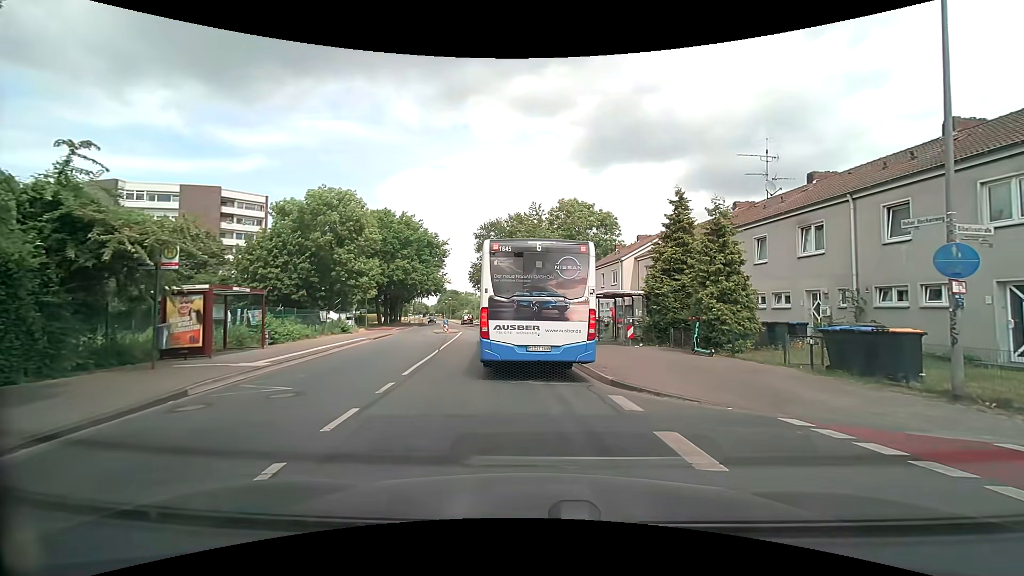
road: tertiary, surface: asphalt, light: Day
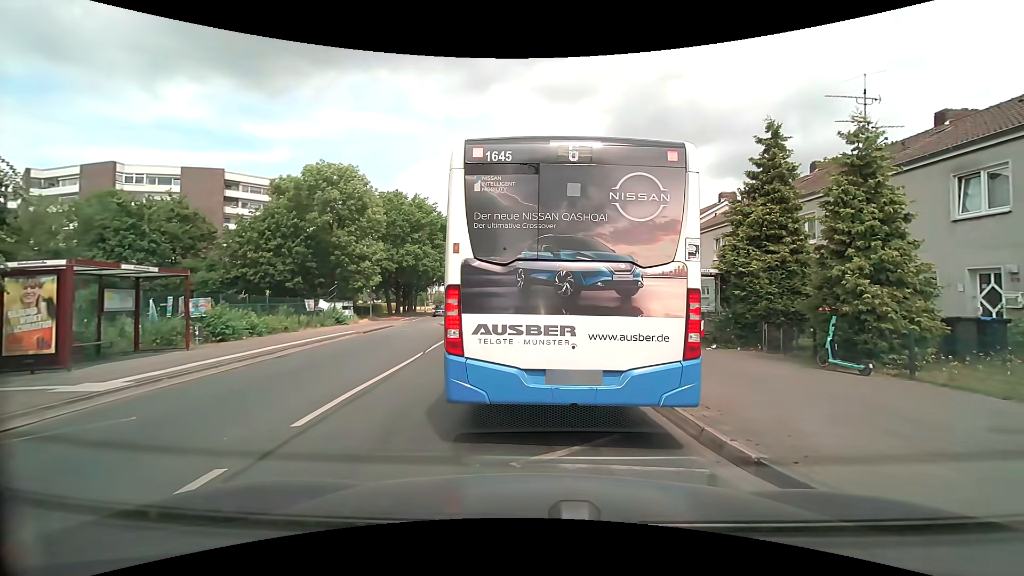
(+0.2, +6.0) m; 0°
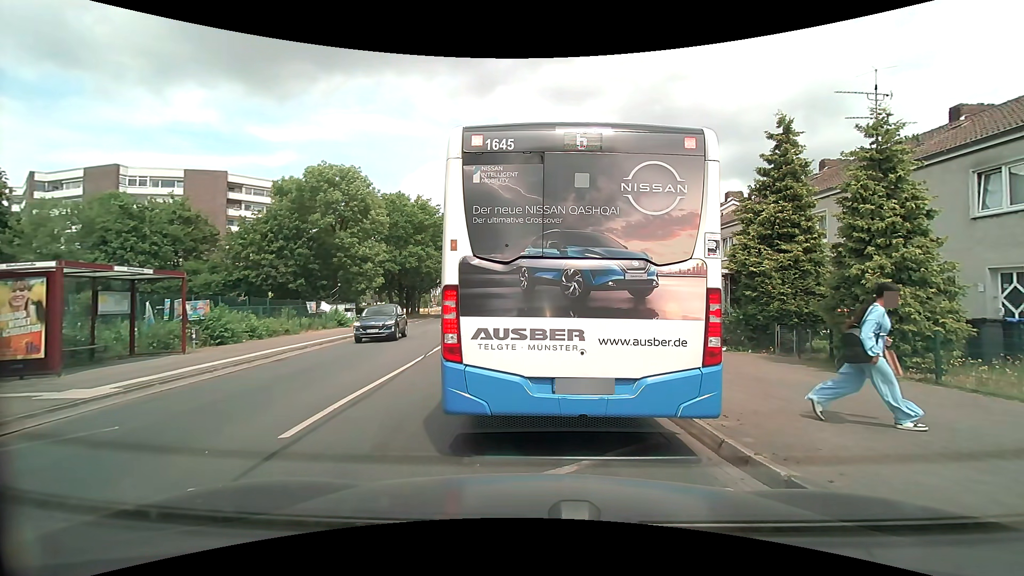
(0.0, +0.4) m; 0°
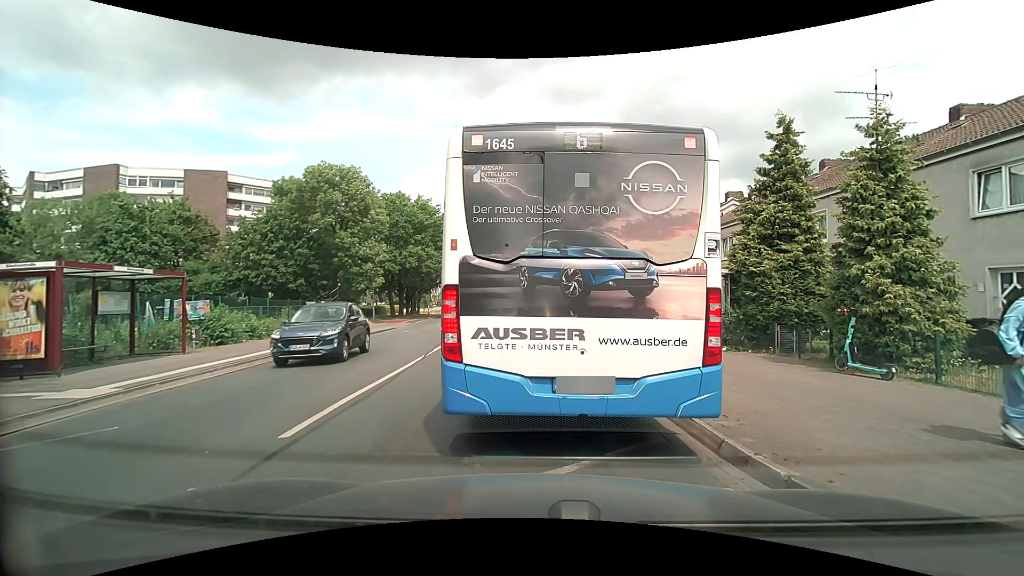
(0.0, 0.0) m; 0°
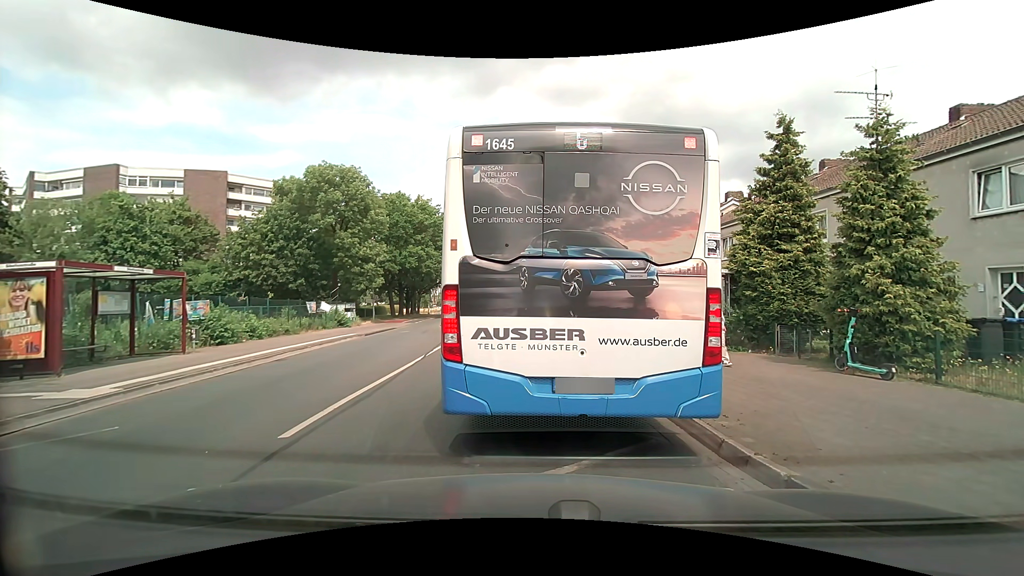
(0.0, 0.0) m; 0°
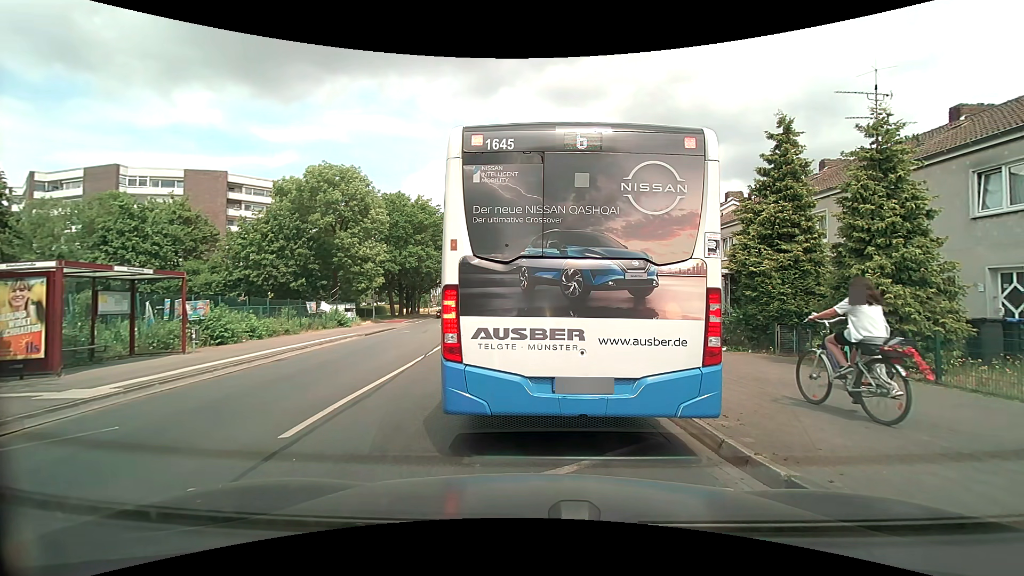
(0.0, 0.0) m; 0°
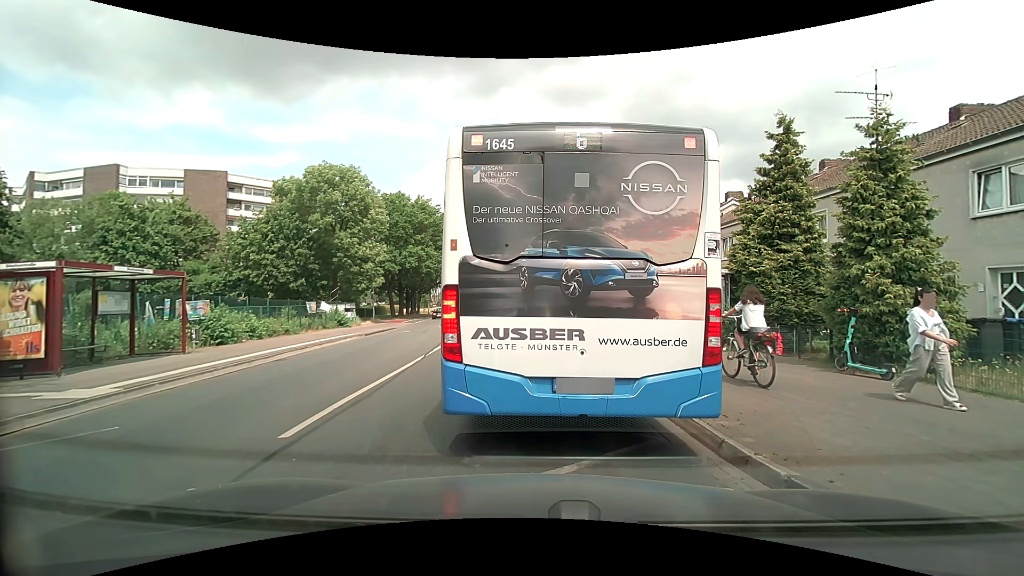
(0.0, 0.0) m; 0°
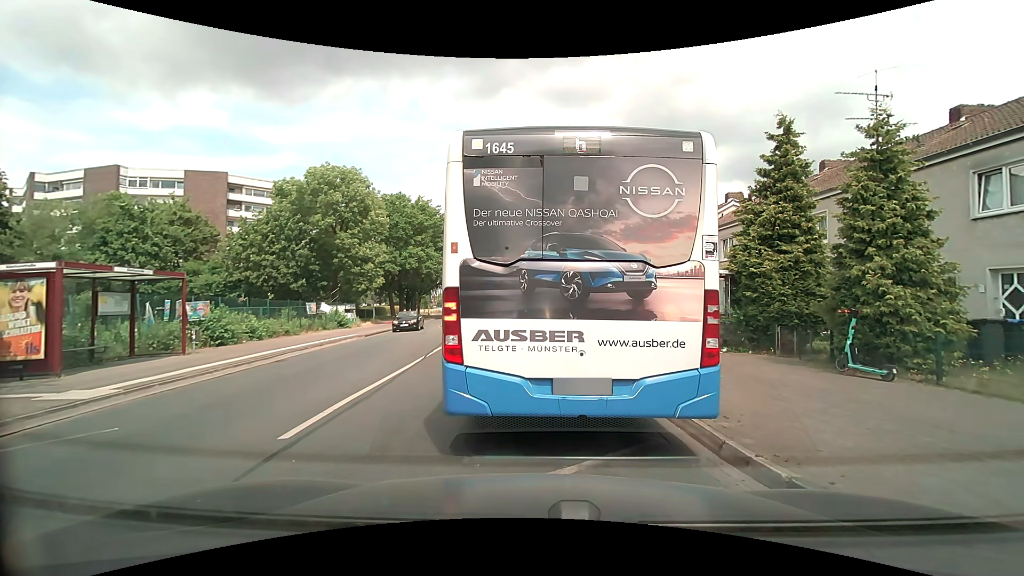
(0.0, 0.0) m; 0°
